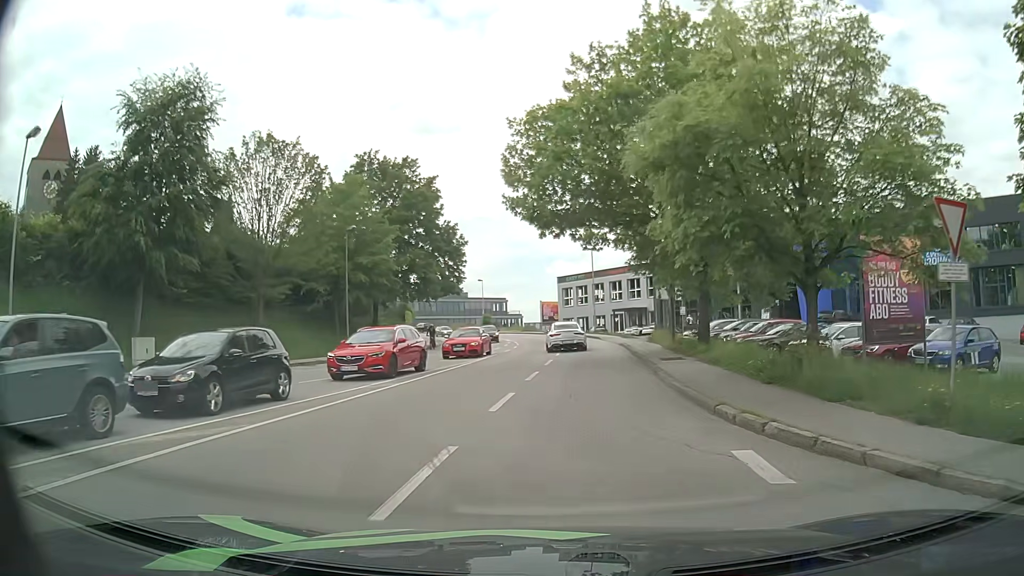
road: tertiary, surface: asphalt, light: Day
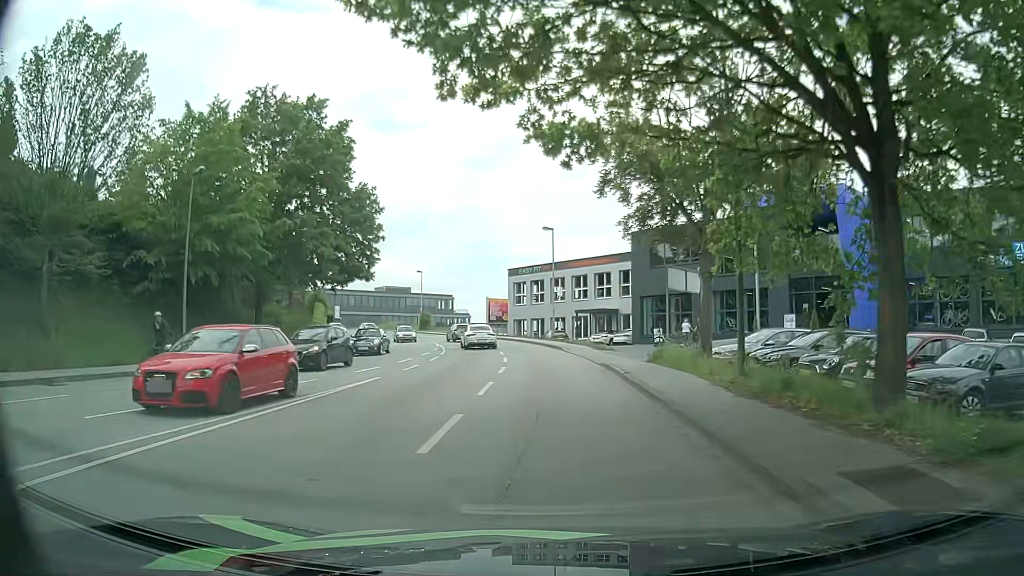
(+0.3, +15.3) m; +3°
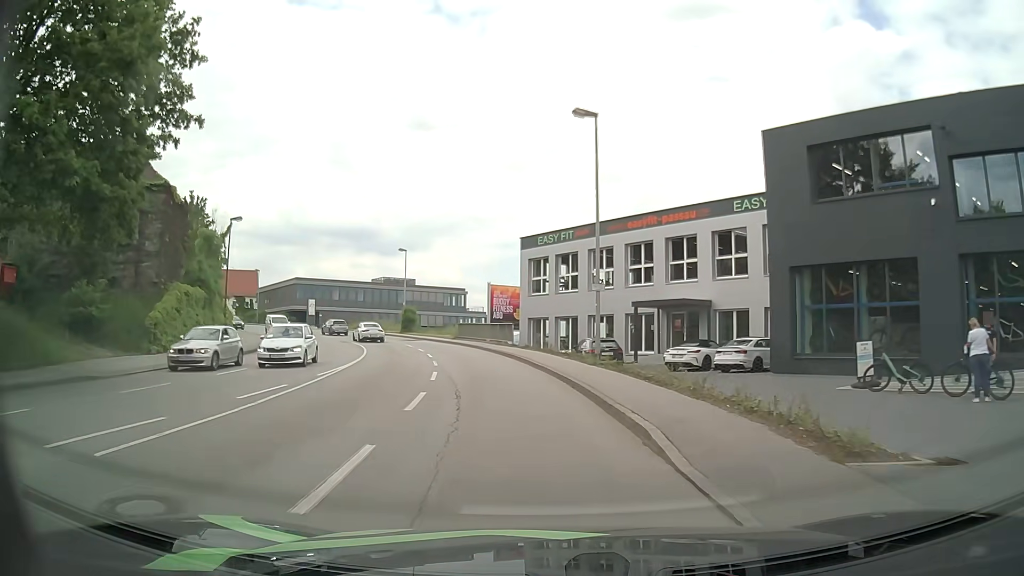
(+0.2, +26.7) m; -3°
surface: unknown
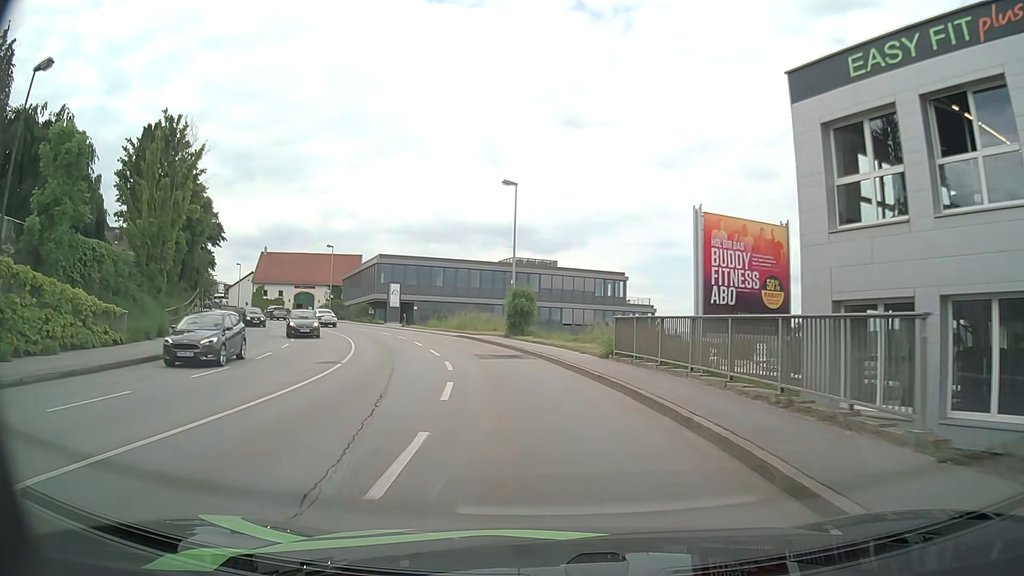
(-3.5, +30.0) m; -13°
